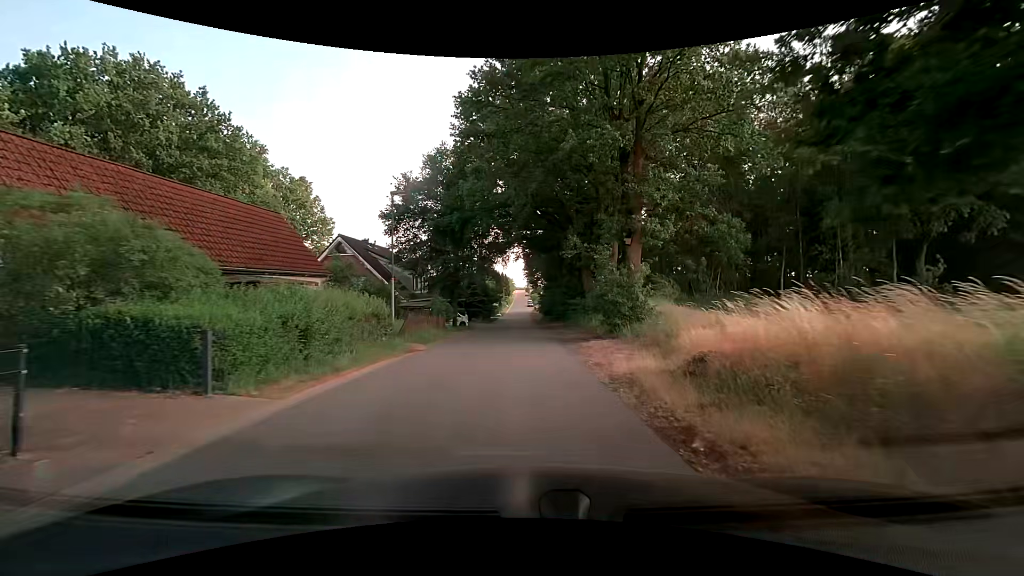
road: unclassified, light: Day
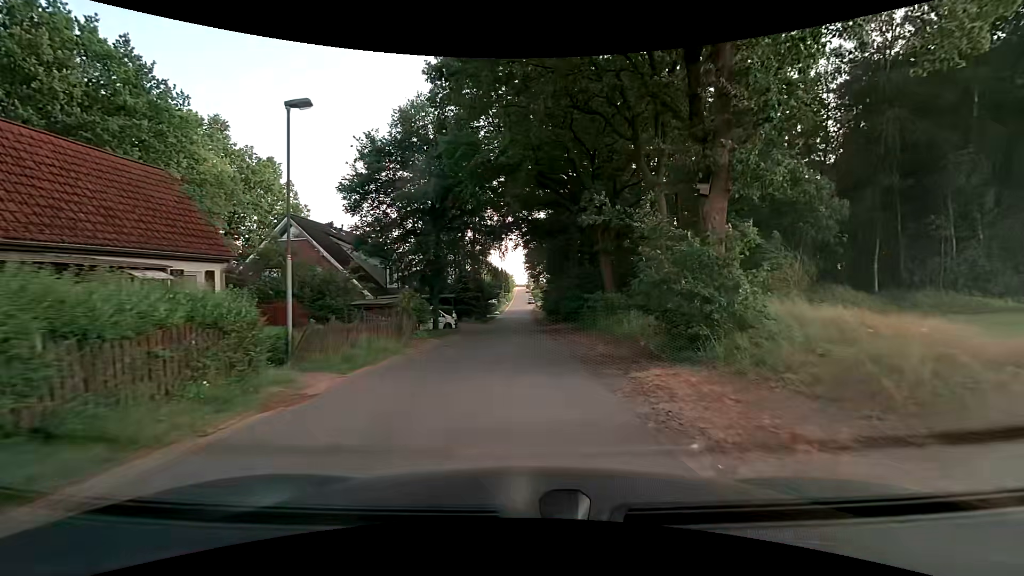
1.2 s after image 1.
(+0.1, +9.0) m; +1°
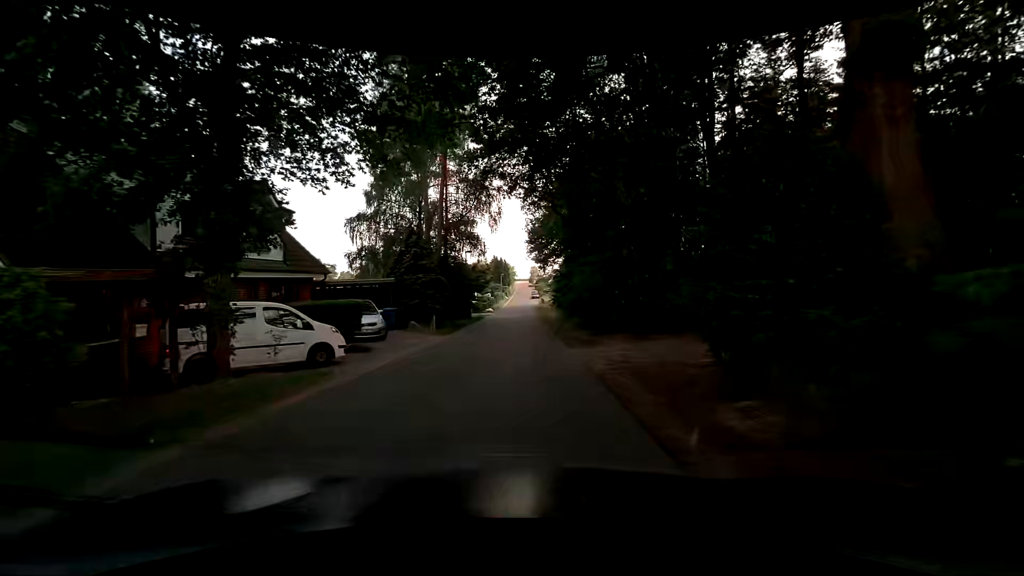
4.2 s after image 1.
(-0.3, +22.8) m; -1°
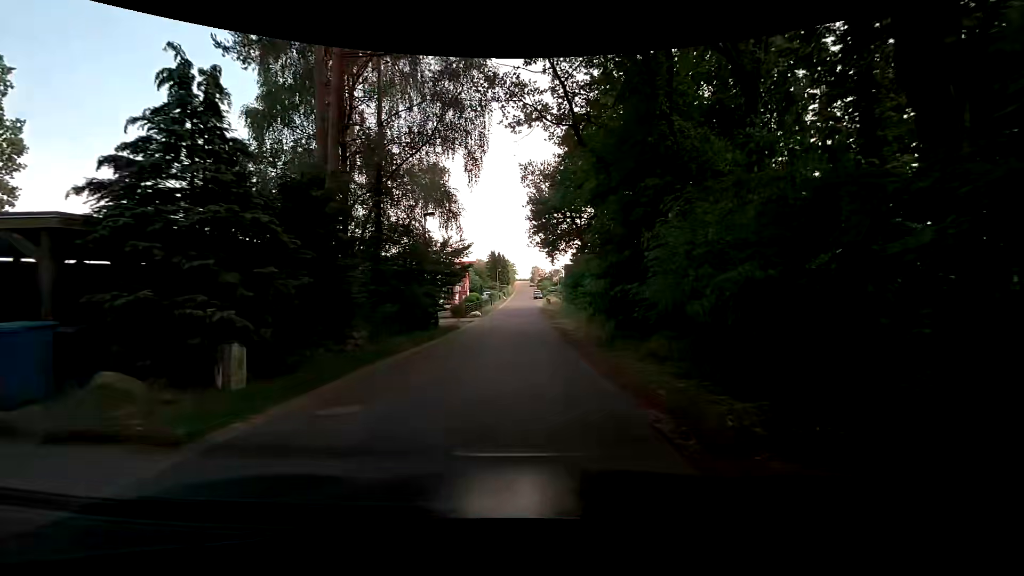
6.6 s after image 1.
(+0.1, +18.3) m; -1°
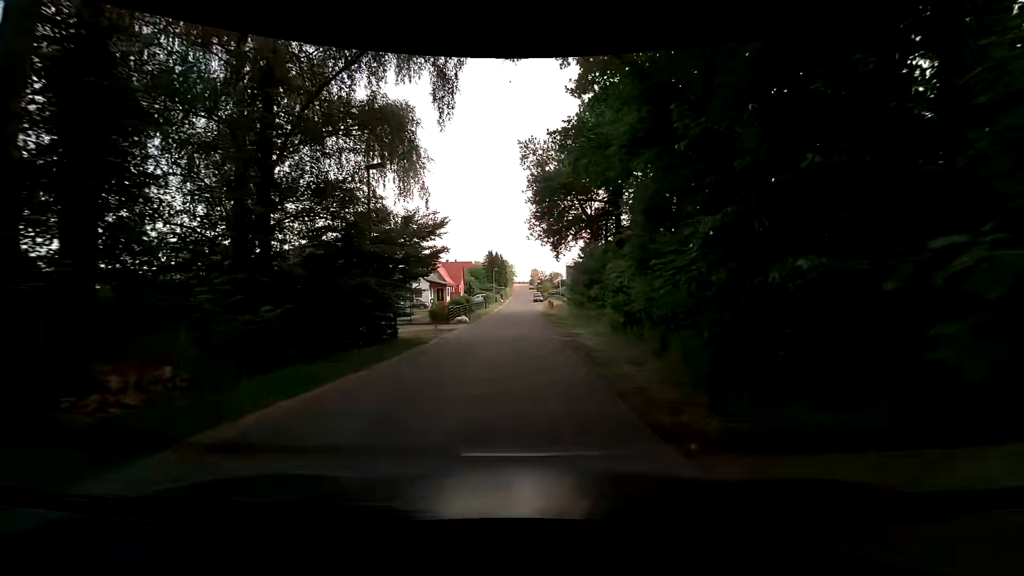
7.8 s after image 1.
(+0.1, +9.0) m; +1°
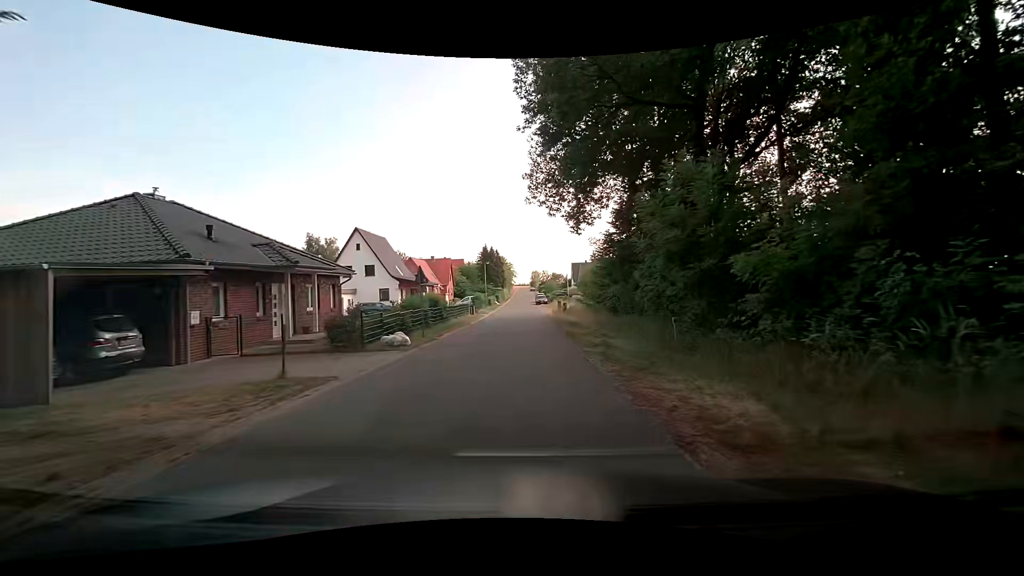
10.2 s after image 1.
(0.0, +17.8) m; -1°
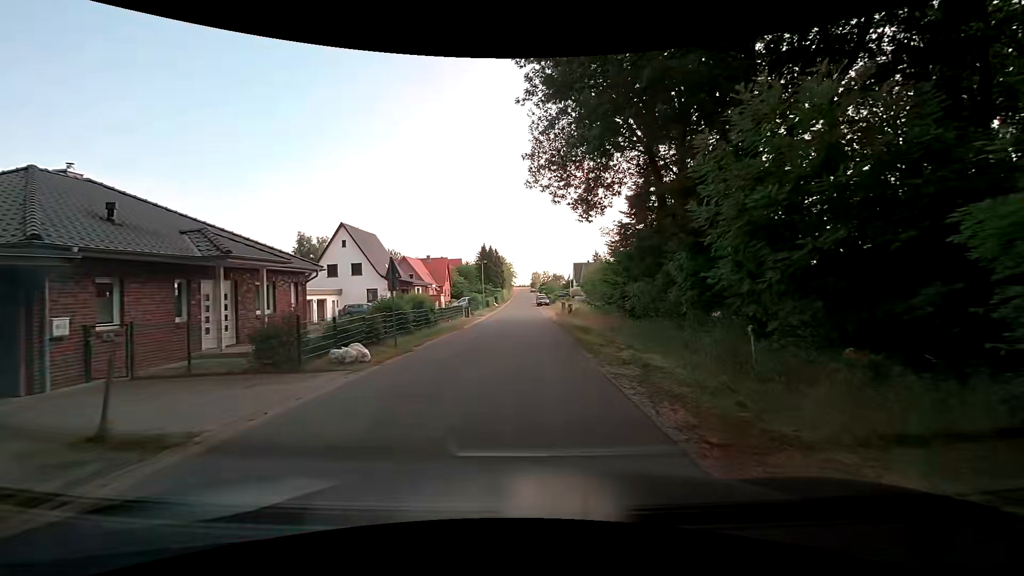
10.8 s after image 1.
(+0.1, +4.4) m; +1°
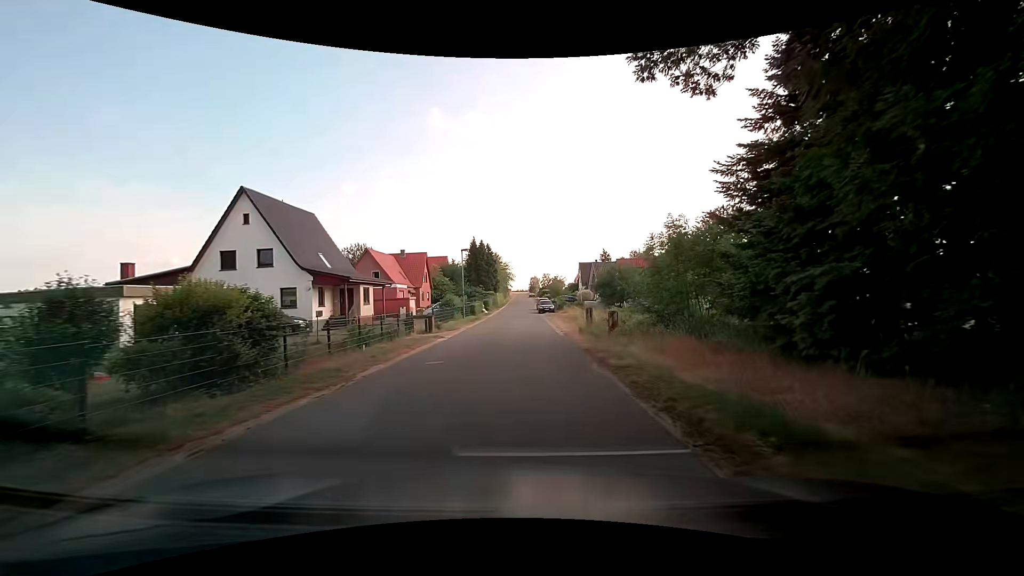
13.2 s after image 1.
(+0.3, +17.7) m; +2°
(0, +10) (0, +20) (0, +30) (-1, +40) (-1, +50) (-1, +60) (-1, +70) (-1, +80) (-1, +90) (-1, +100) m
